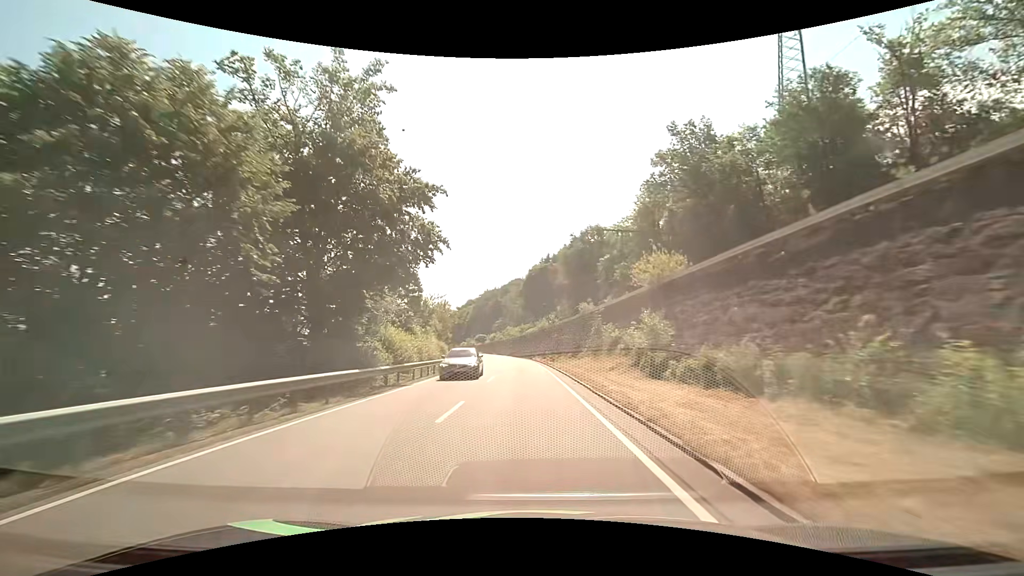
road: primary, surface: asphalt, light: Day
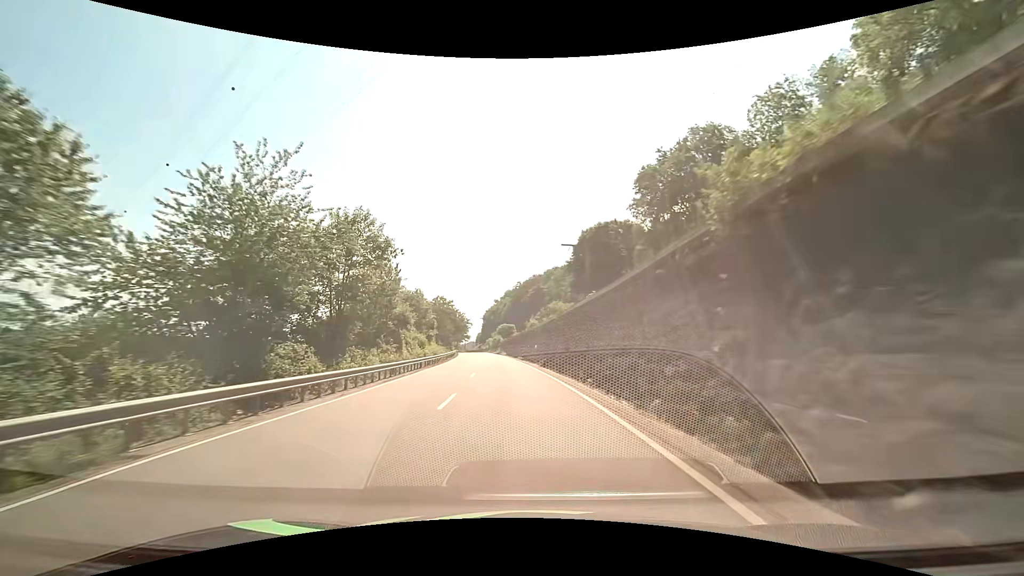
(-2.0, +57.6) m; -5°
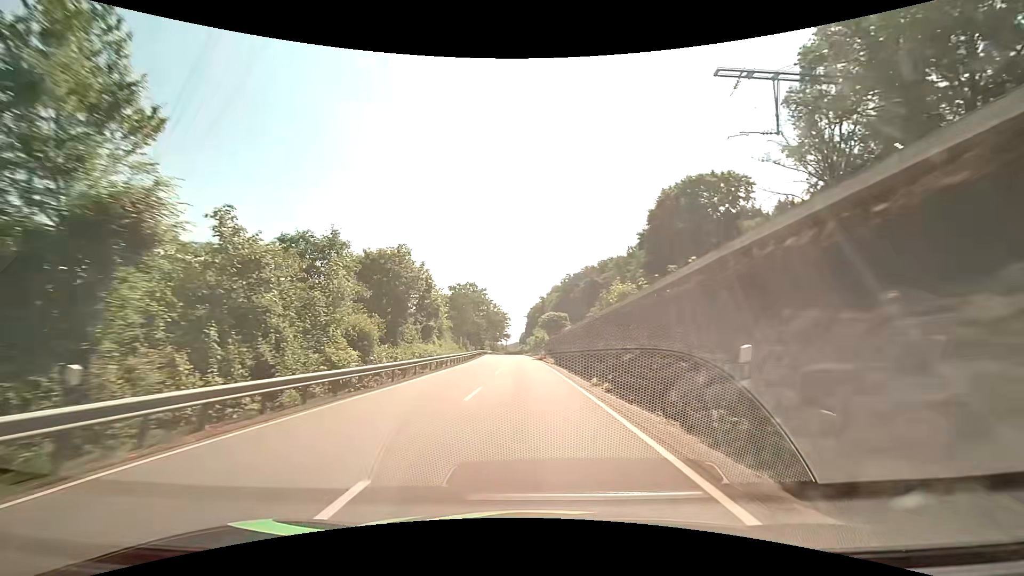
(-2.0, +34.0) m; -5°
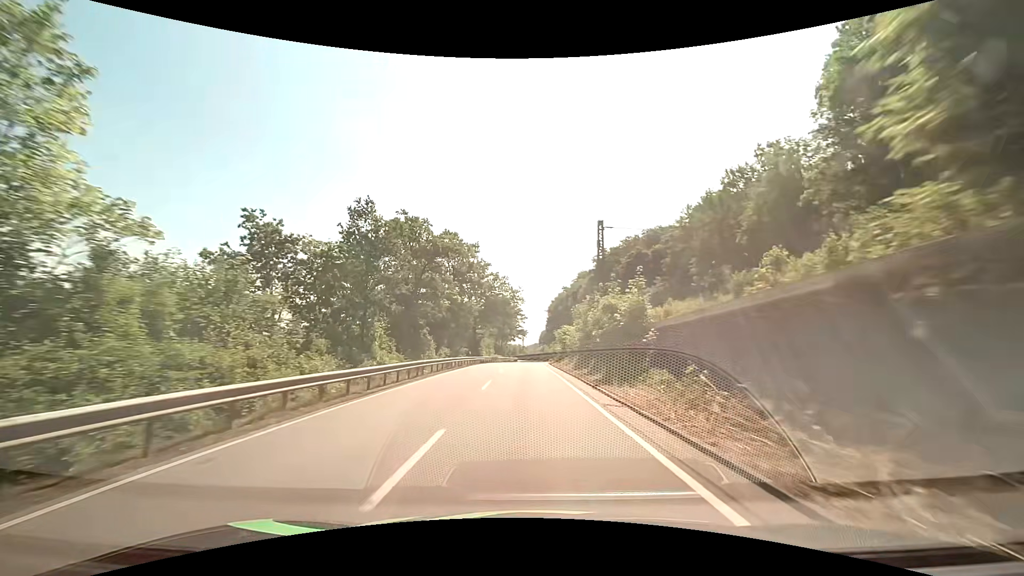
(-1.6, +56.6) m; -2°
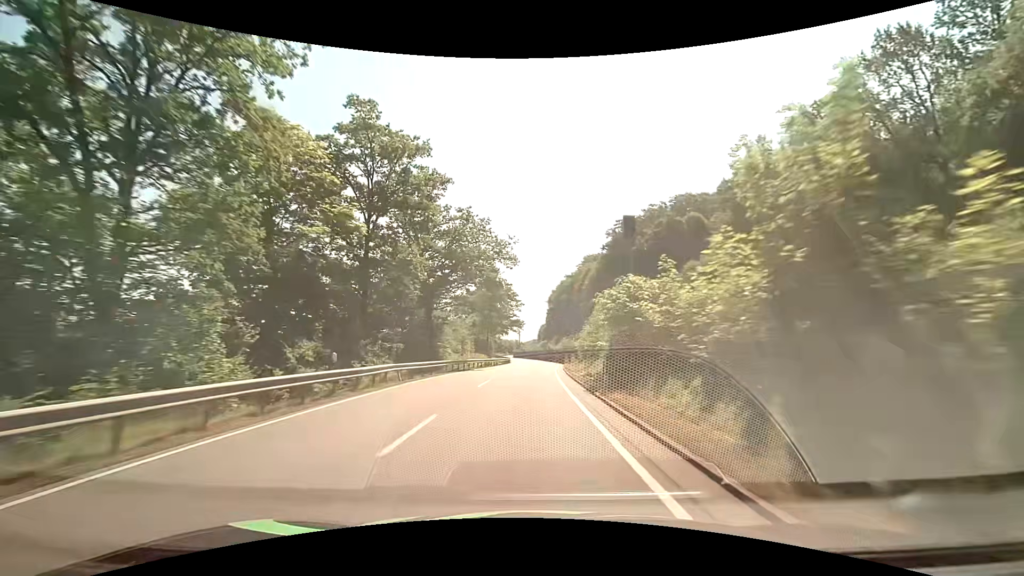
(-0.1, +34.1) m; 0°
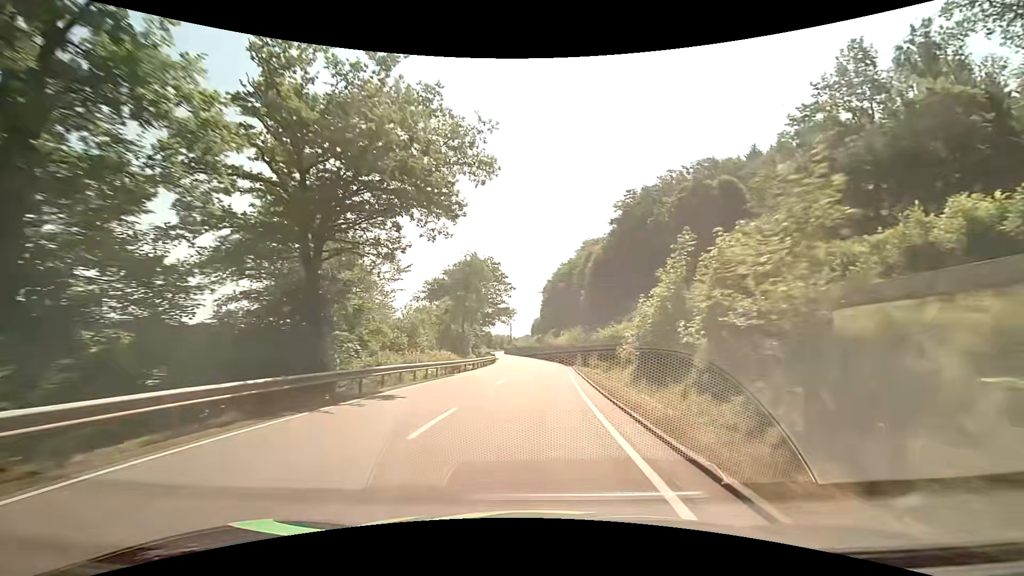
(+0.1, +22.9) m; +1°
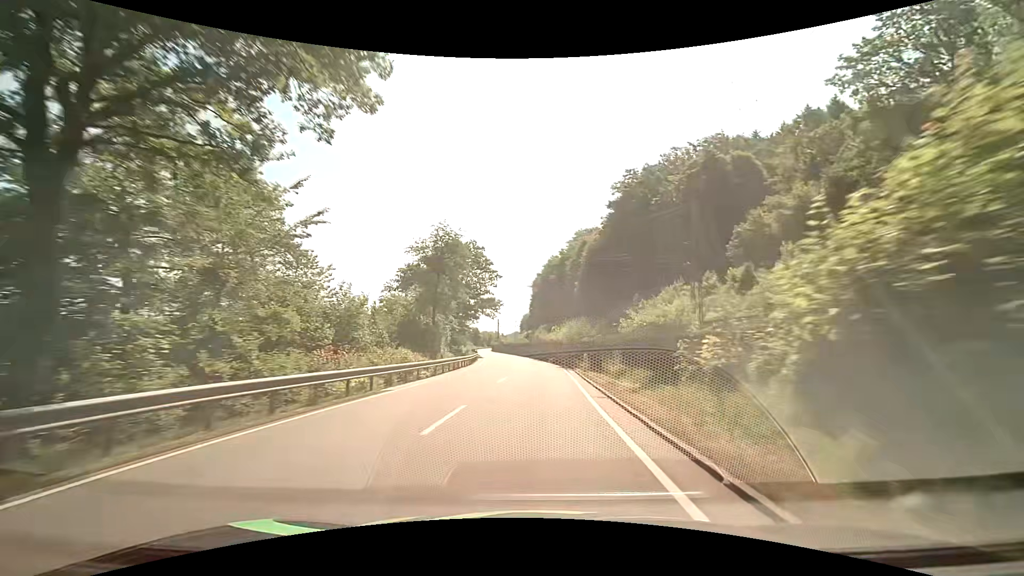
(+0.1, +11.5) m; +1°
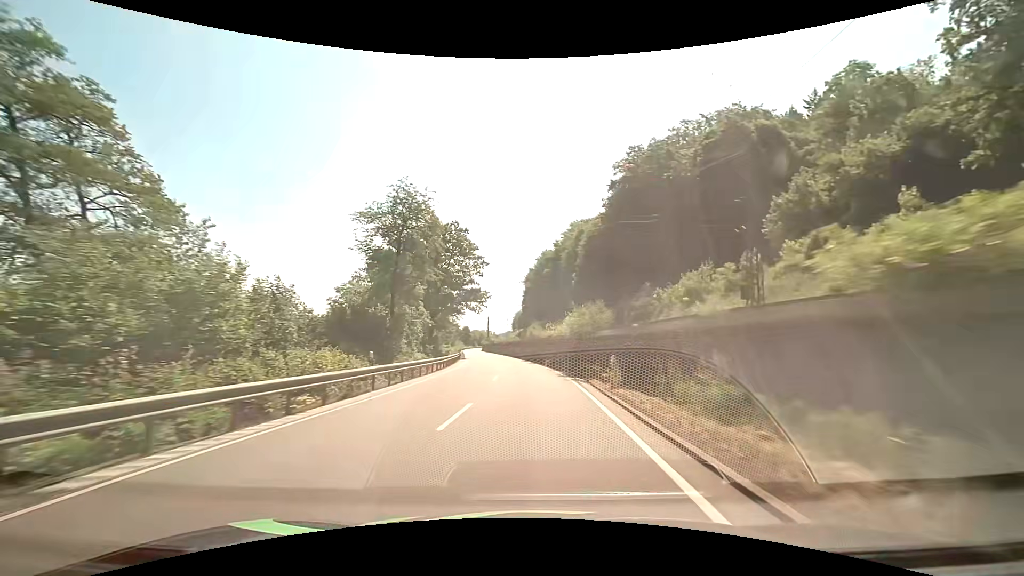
(+0.2, +11.6) m; +1°
(0, +10) (0, +20) (-1, +30) (-1, +40) (-2, +50) (-3, +60) (-4, +70) (-6, +80) (-7, +90) (-8, +100) m
